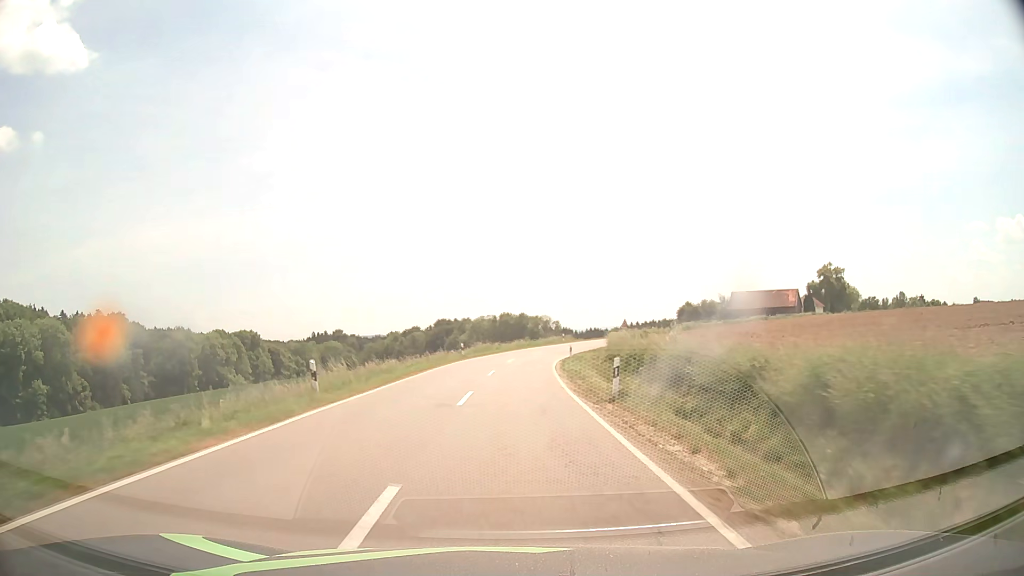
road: tertiary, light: Day
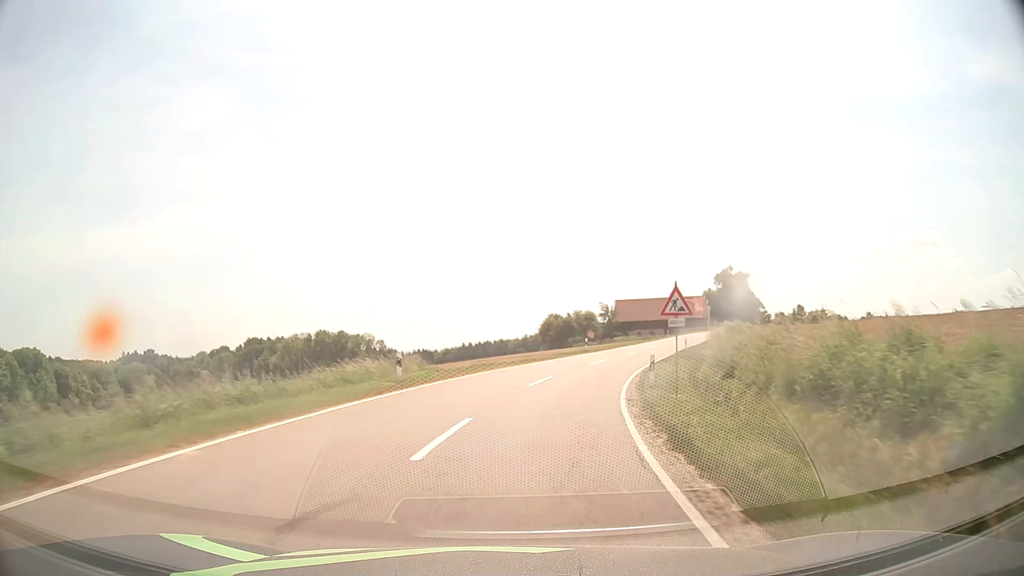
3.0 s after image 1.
(+3.7, +55.0) m; +14°
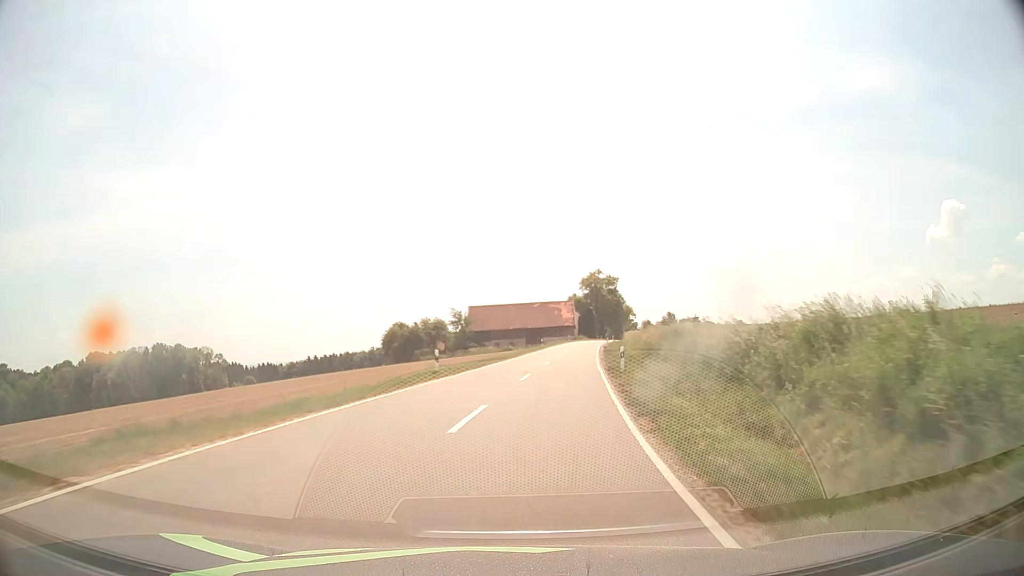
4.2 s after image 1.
(+2.4, +21.6) m; +13°
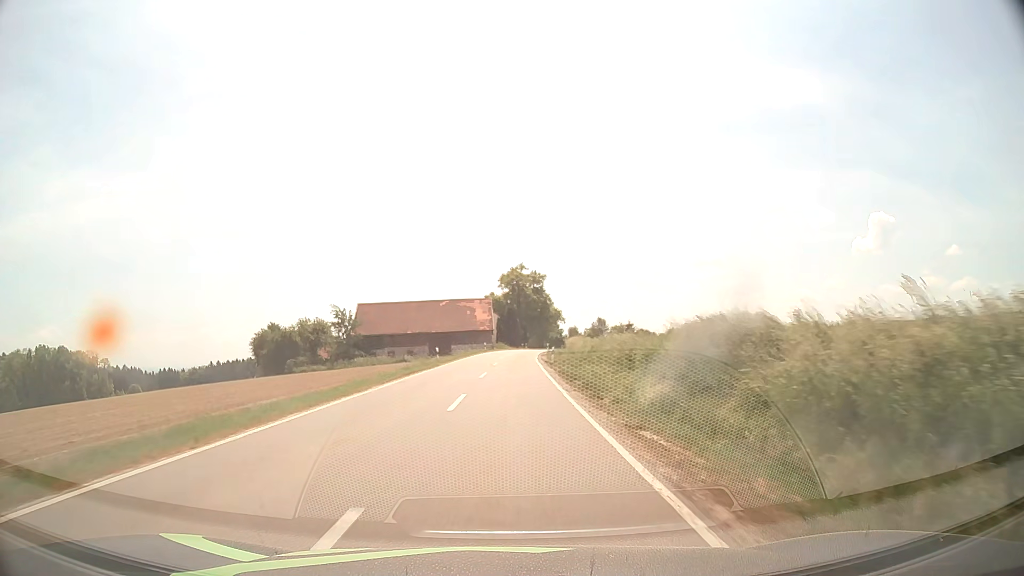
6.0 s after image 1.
(+3.3, +32.1) m; +8°
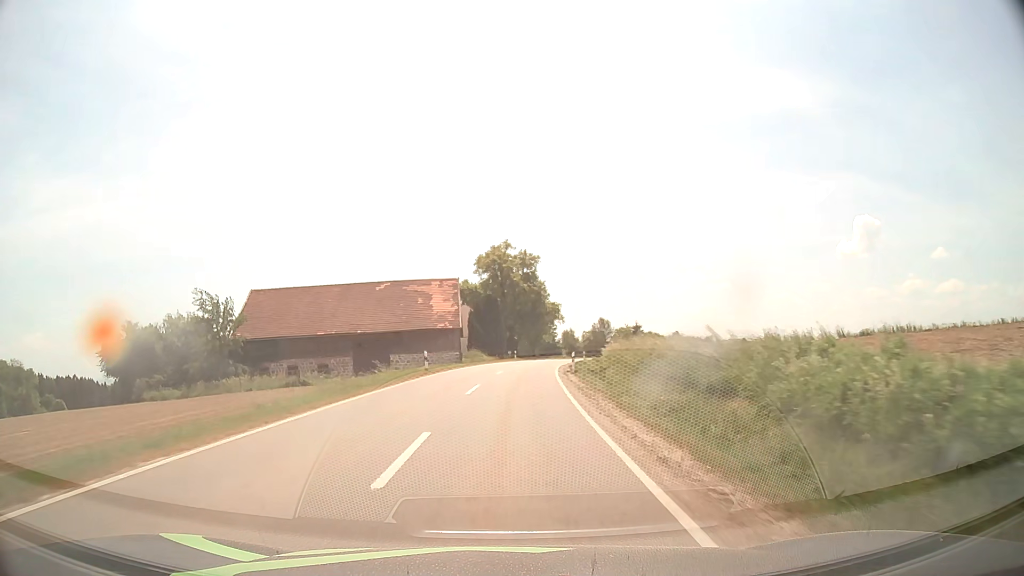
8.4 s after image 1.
(+0.6, +43.4) m; +1°
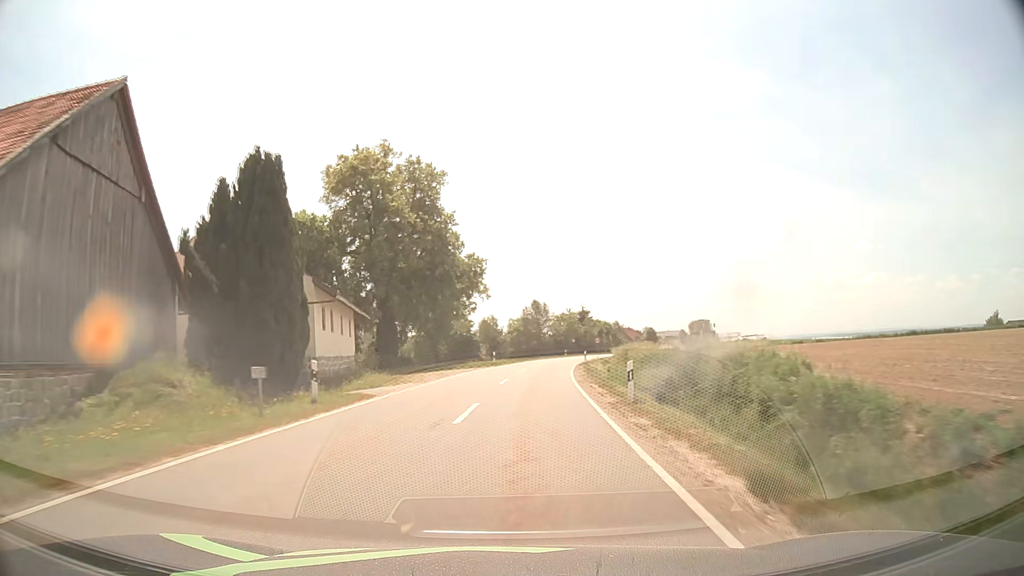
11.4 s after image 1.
(+3.1, +54.8) m; +7°
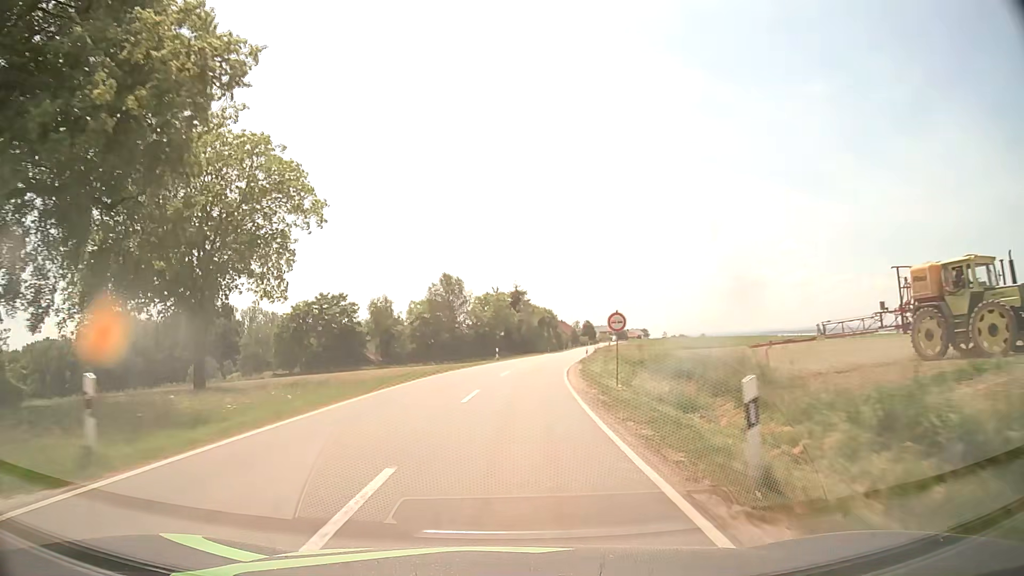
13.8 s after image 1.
(+2.8, +44.4) m; +7°
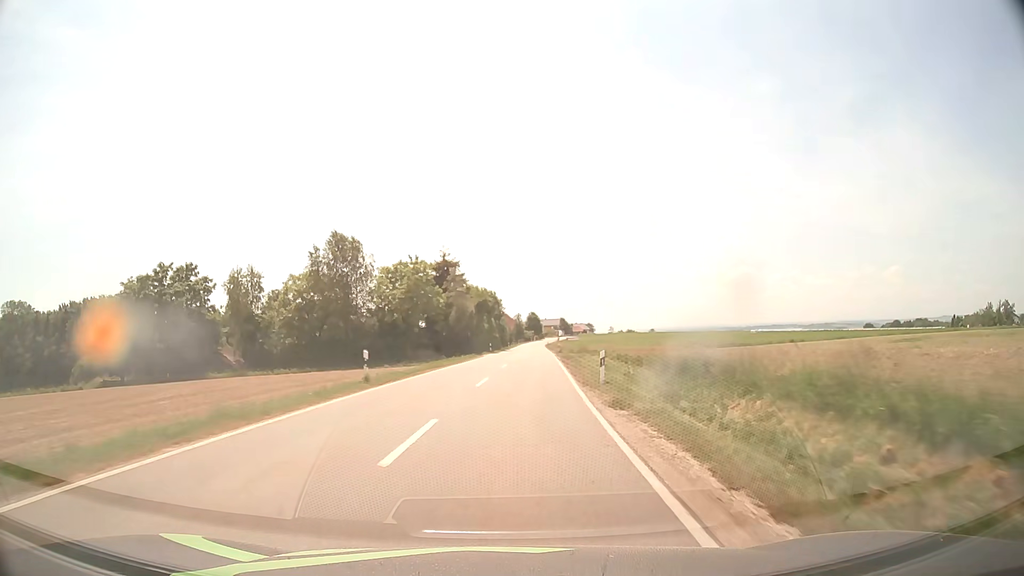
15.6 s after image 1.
(+1.5, +32.1) m; +5°
(0, +10) (0, +20) (+1, +30) (+1, +40) (+2, +50) (+2, +60) (+3, +70) (+3, +80) (+4, +90) (+4, +100) m
